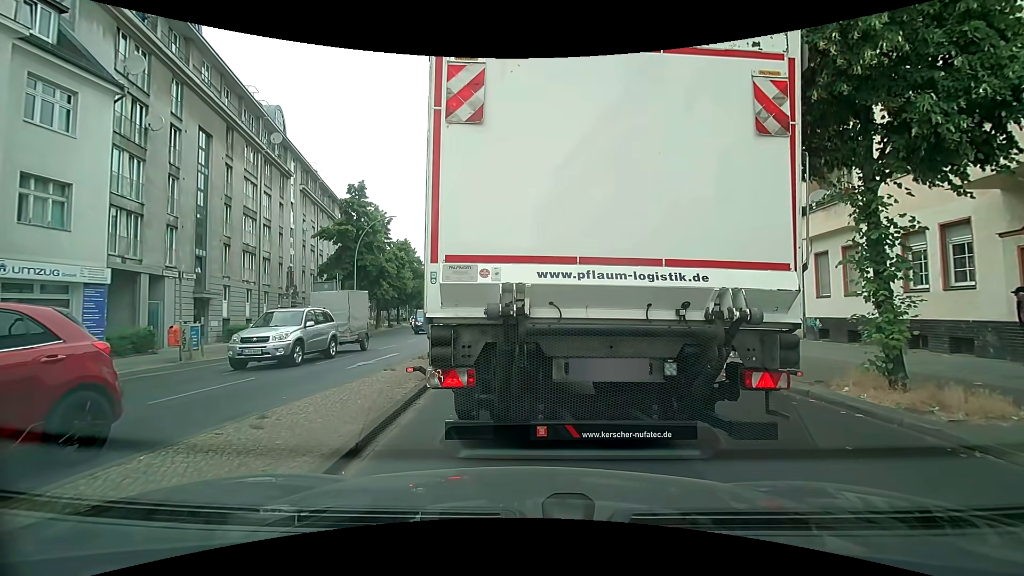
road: secondary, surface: asphalt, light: Day
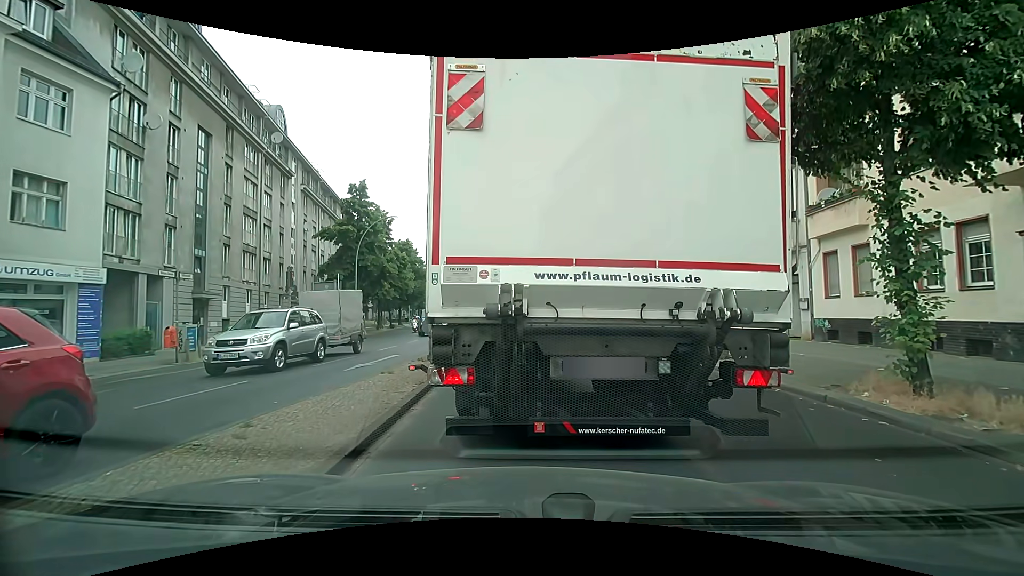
(0.0, +0.4) m; 0°
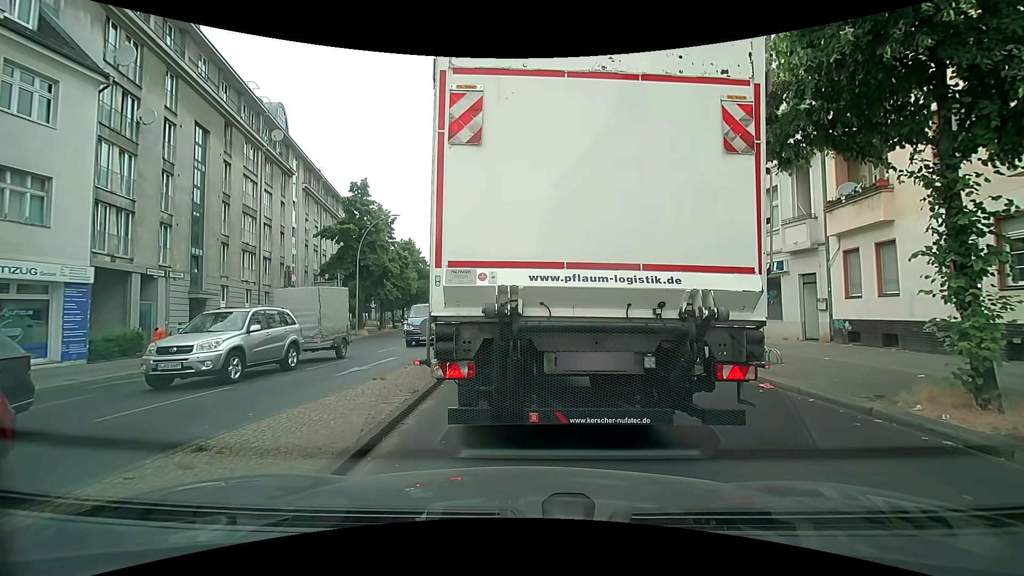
(0.0, +0.8) m; 0°
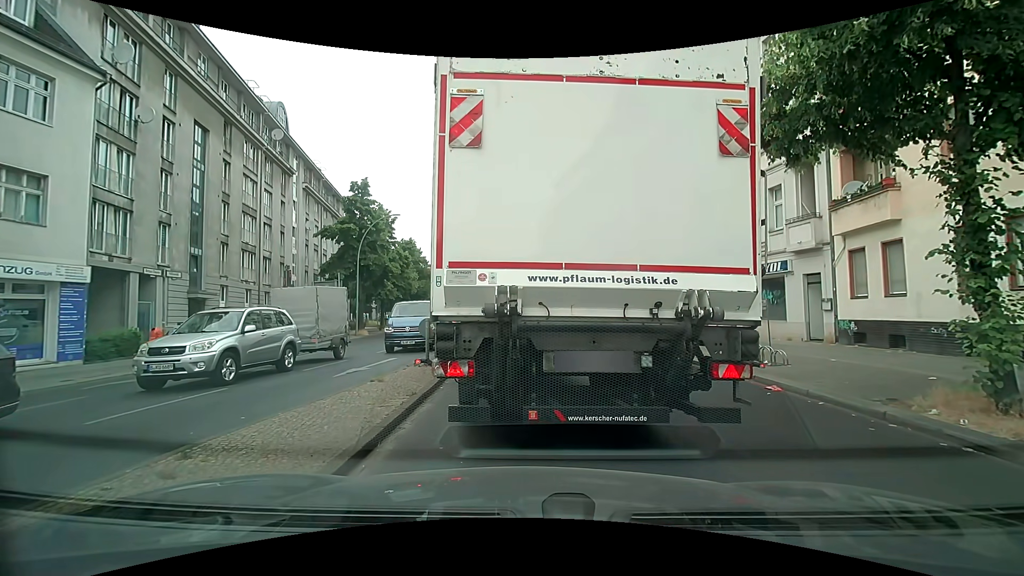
(0.0, +0.2) m; 0°
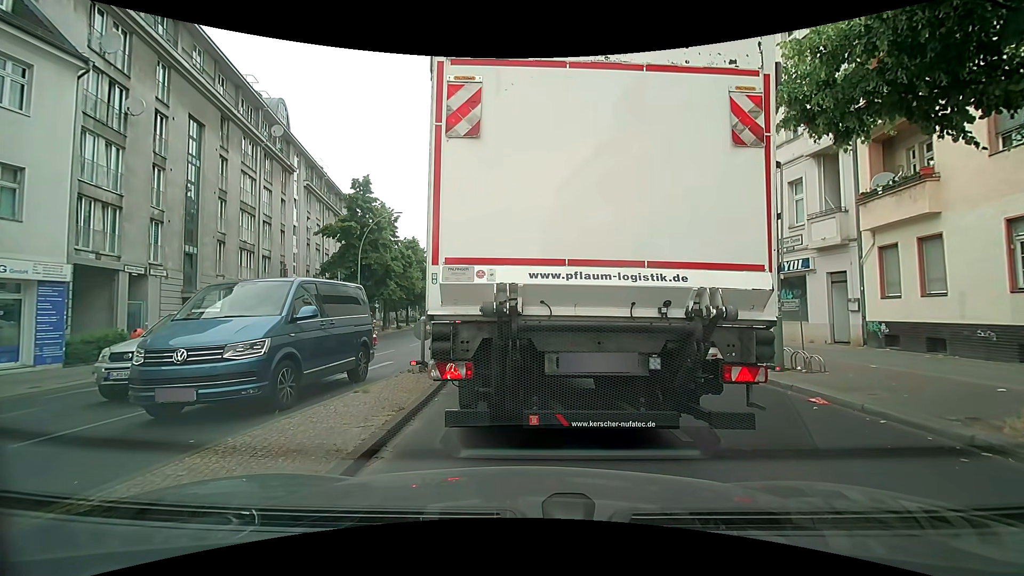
(0.0, +1.1) m; 0°
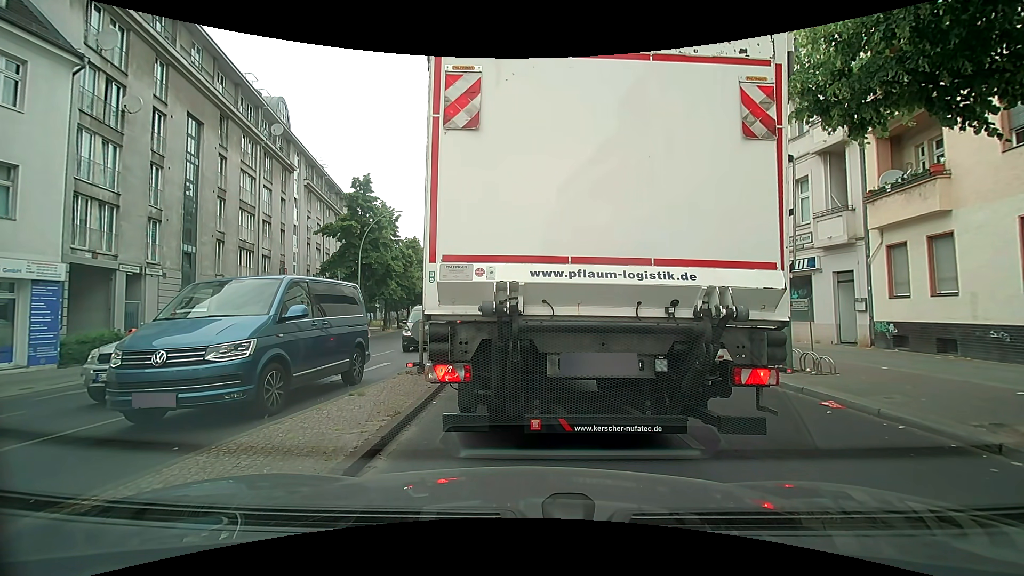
(0.0, +0.3) m; 0°
